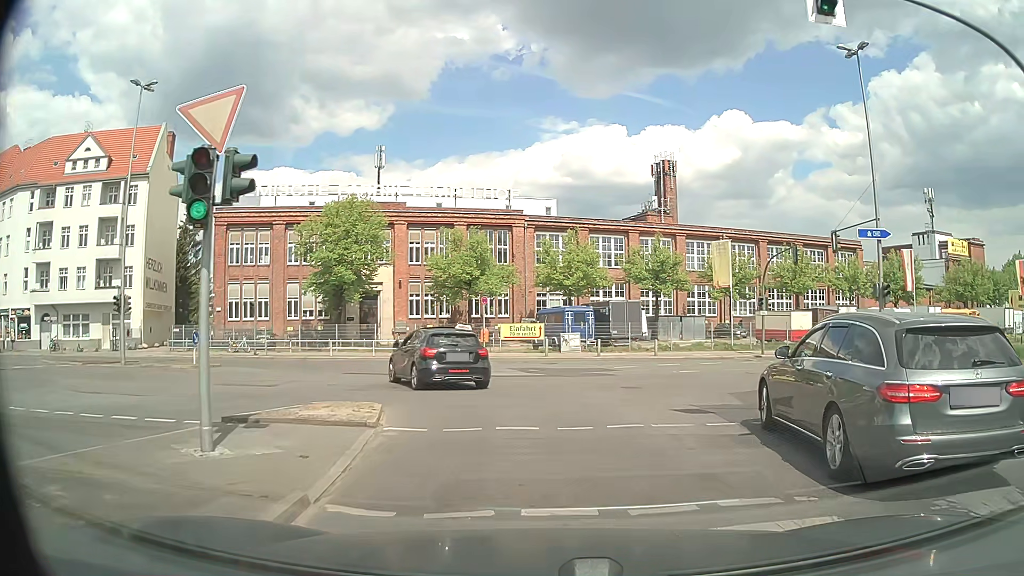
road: tertiary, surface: asphalt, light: Day
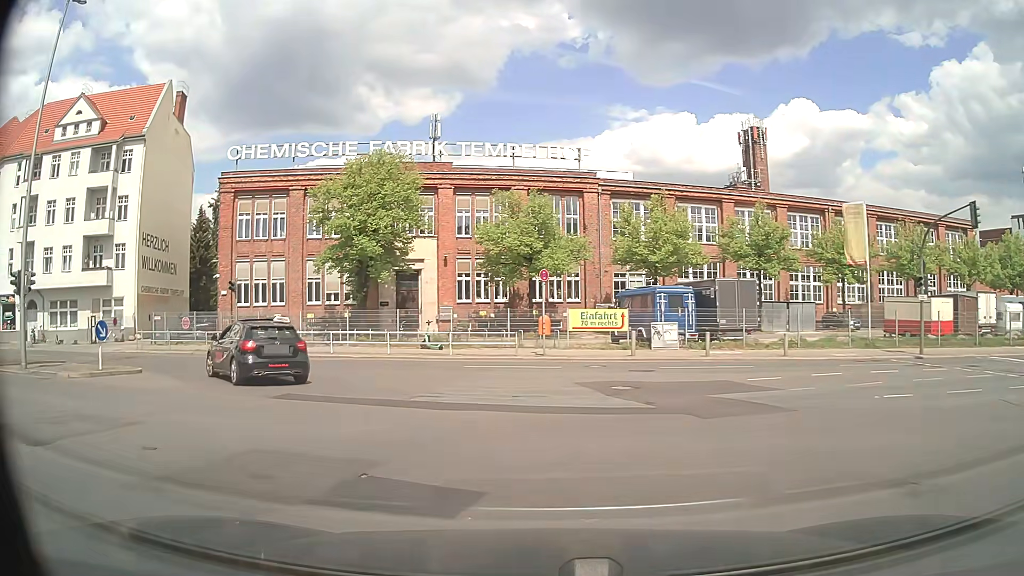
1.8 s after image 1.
(-0.2, +11.0) m; -6°
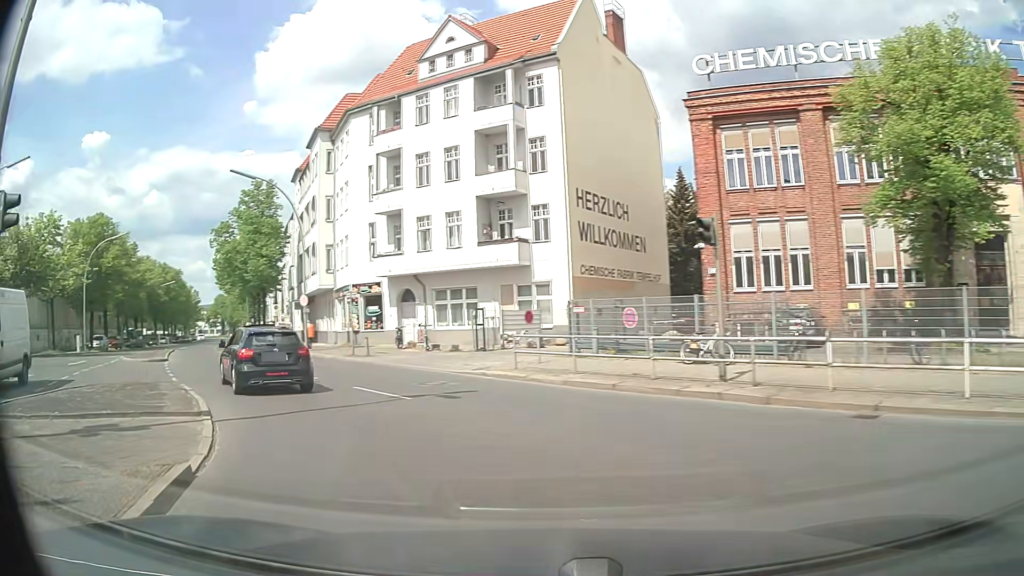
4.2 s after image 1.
(-6.2, +16.7) m; -41°
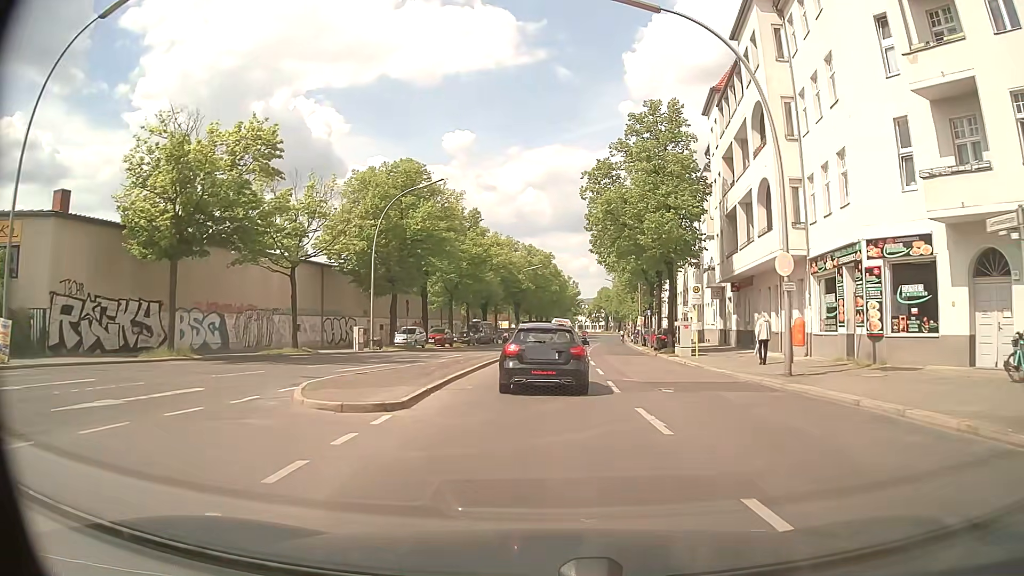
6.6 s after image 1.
(-9.7, +19.8) m; -35°
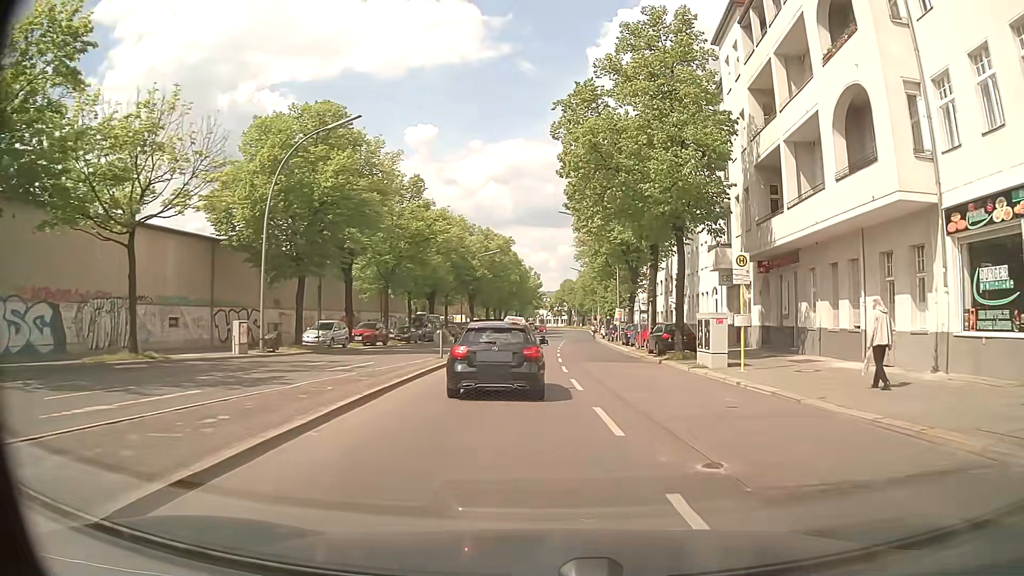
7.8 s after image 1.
(+0.2, +12.0) m; +3°
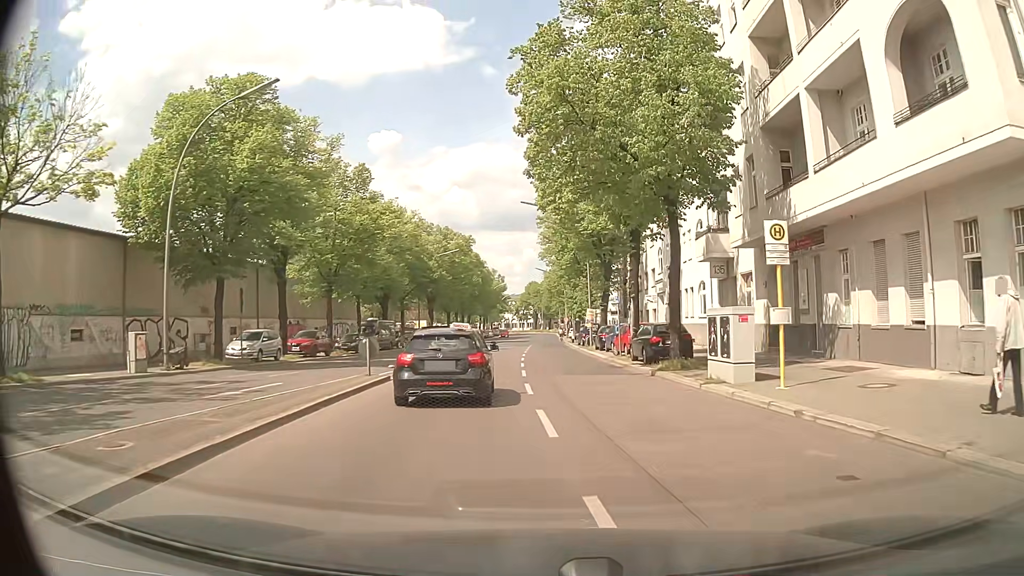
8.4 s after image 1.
(+0.2, +5.8) m; +4°
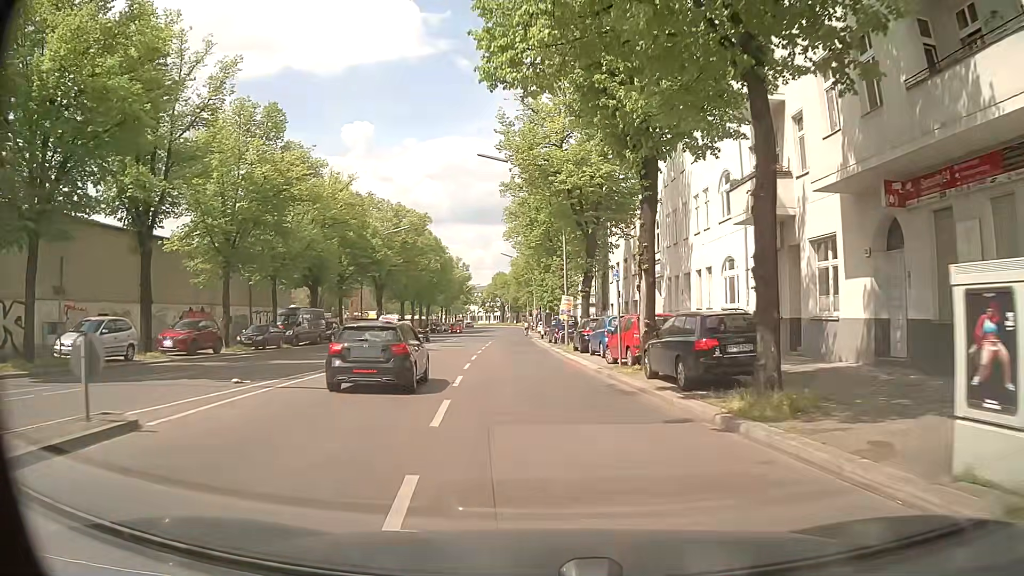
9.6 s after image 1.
(+0.2, +11.5) m; +1°
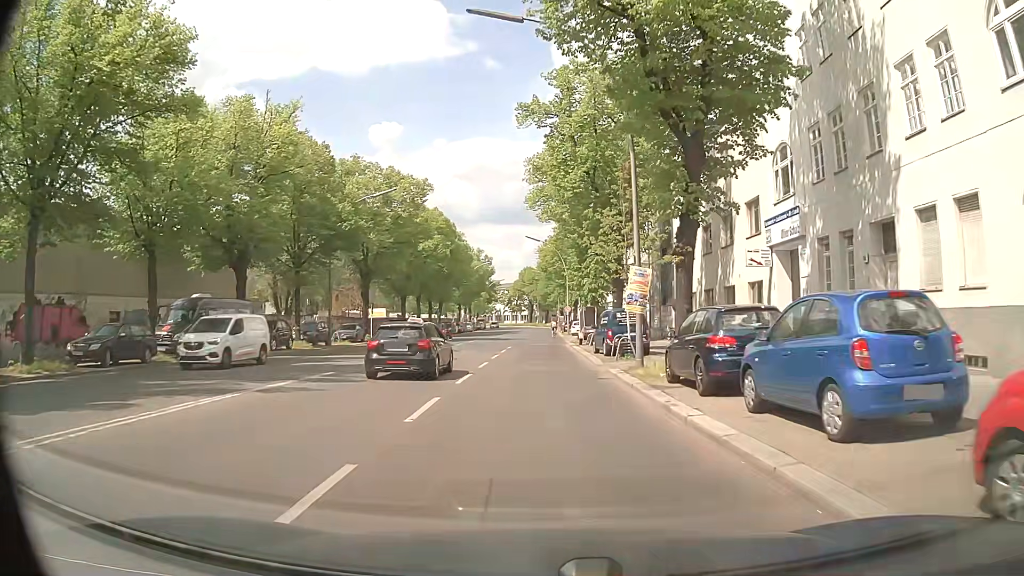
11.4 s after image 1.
(-0.4, +17.8) m; -3°
(0, +10) (0, +20) (0, +30) (0, +40) (0, +50) (+1, +60) (+1, +70) (+1, +80) (0, +90) (0, +100) m
